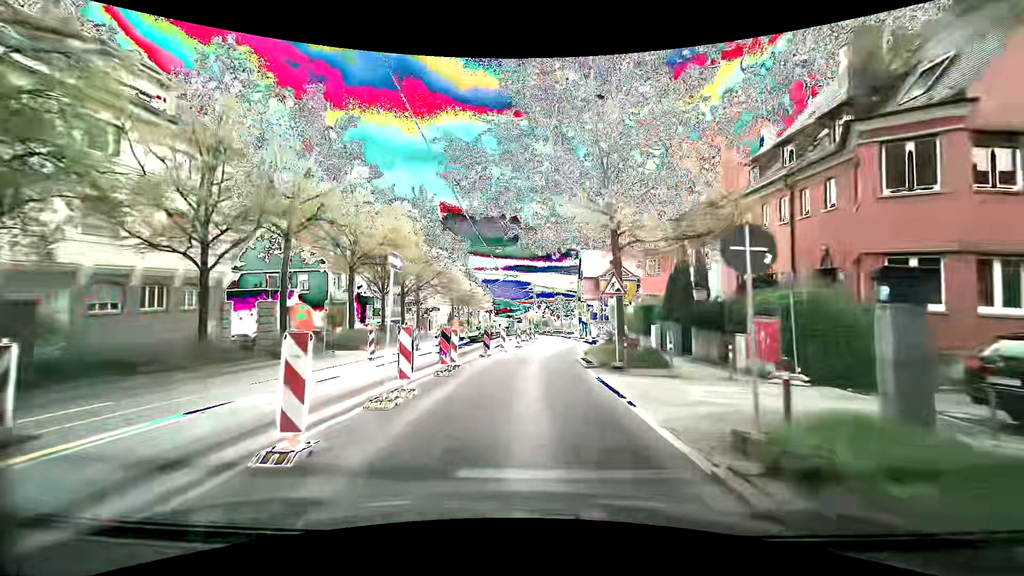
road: secondary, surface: asphalt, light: Day
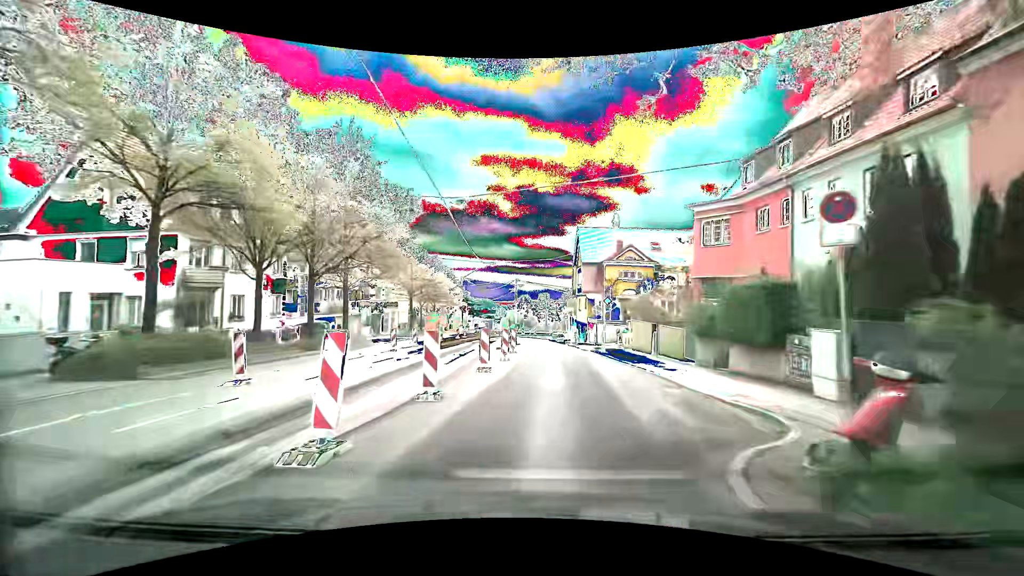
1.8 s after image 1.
(0.0, +16.4) m; +2°
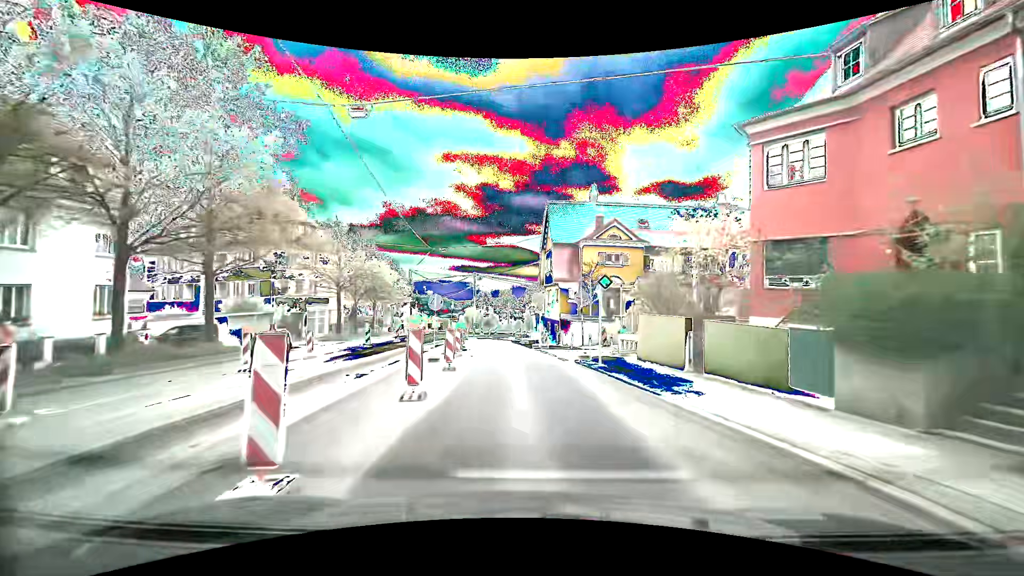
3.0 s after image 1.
(+0.4, +10.7) m; +5°
(0, +10) (-1, +20) (-2, +30) (-3, +40) (-4, +50) (-4, +60) (-3, +70) (0, +79) (+5, +88) (+12, +95) m
